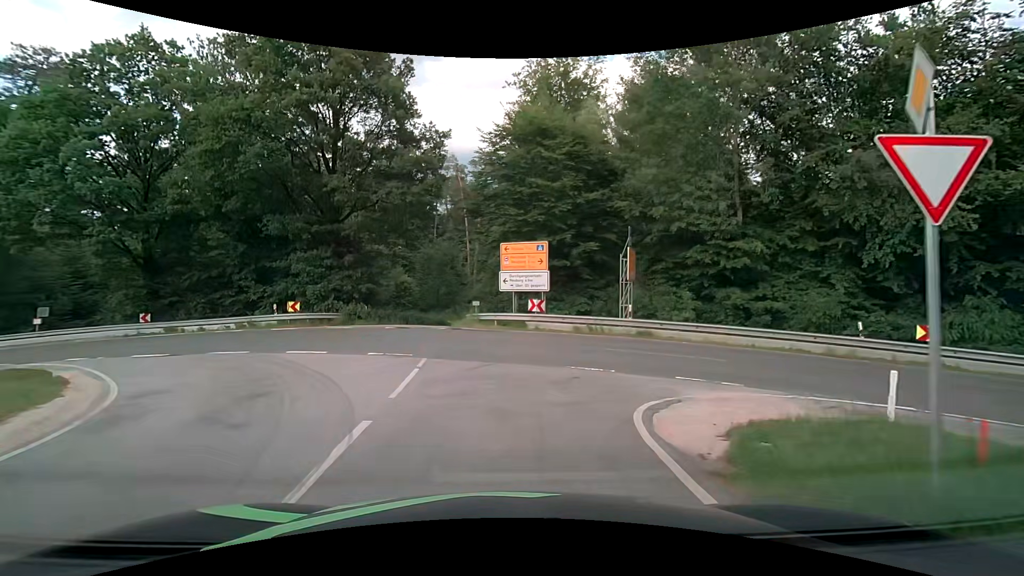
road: tertiary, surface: asphalt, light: Day
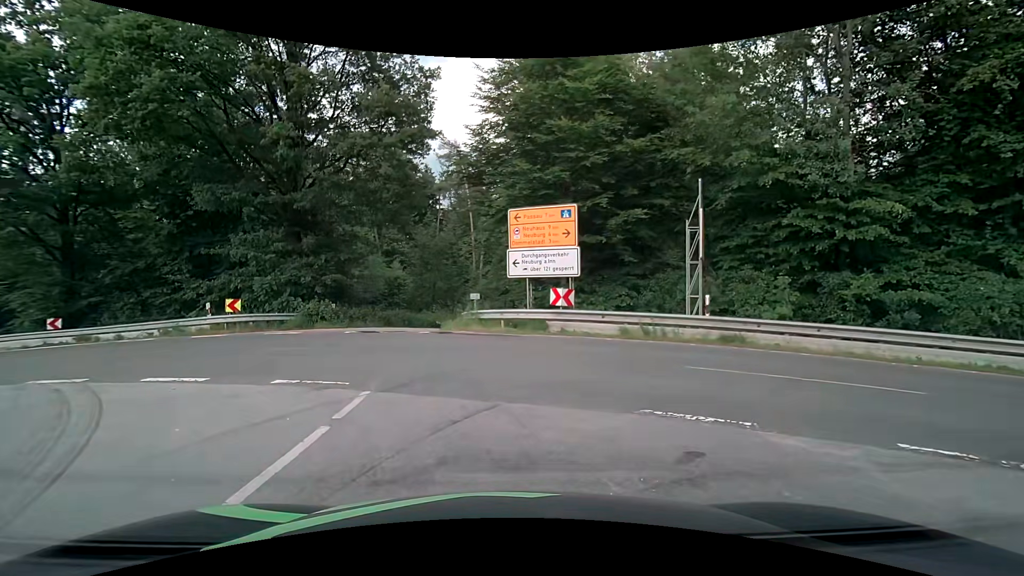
(0.0, +6.6) m; 0°
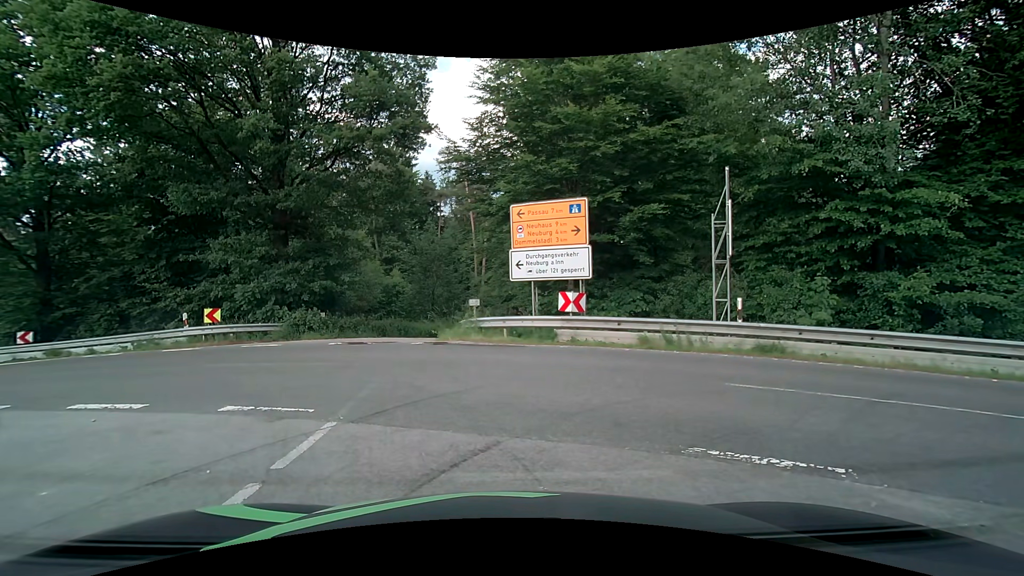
(0.0, +1.6) m; -1°
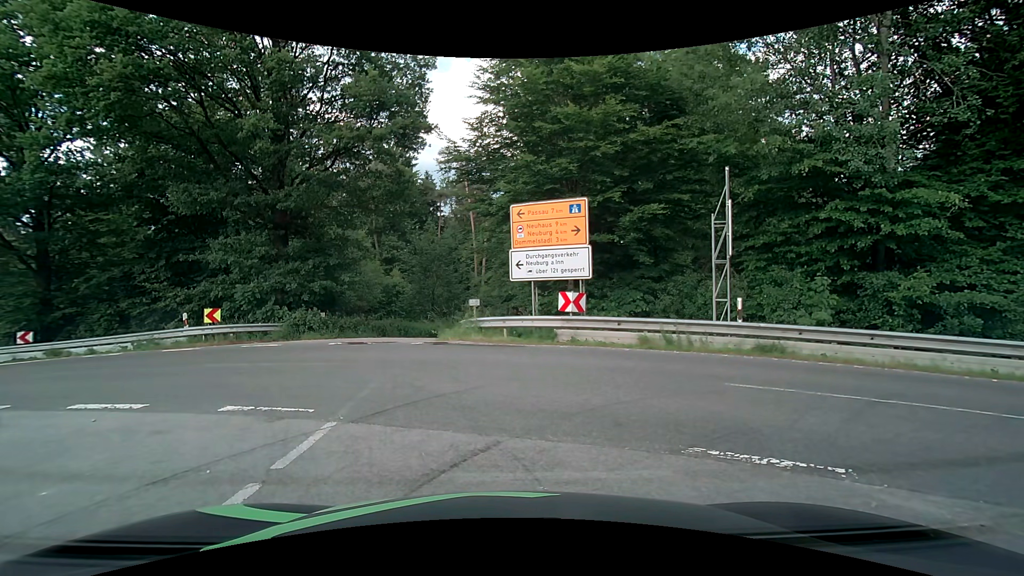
(0.0, 0.0) m; 0°
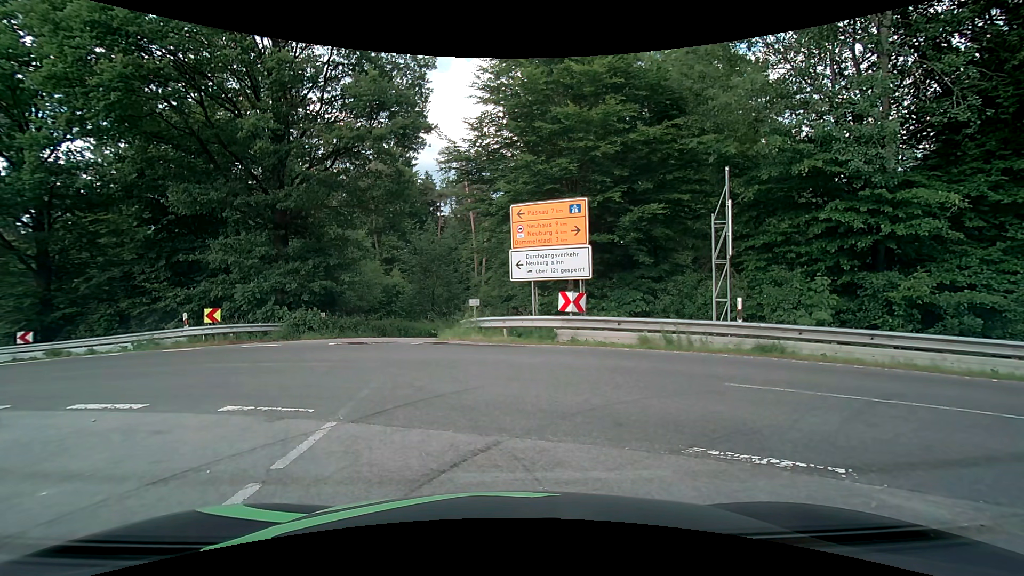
(0.0, 0.0) m; 0°
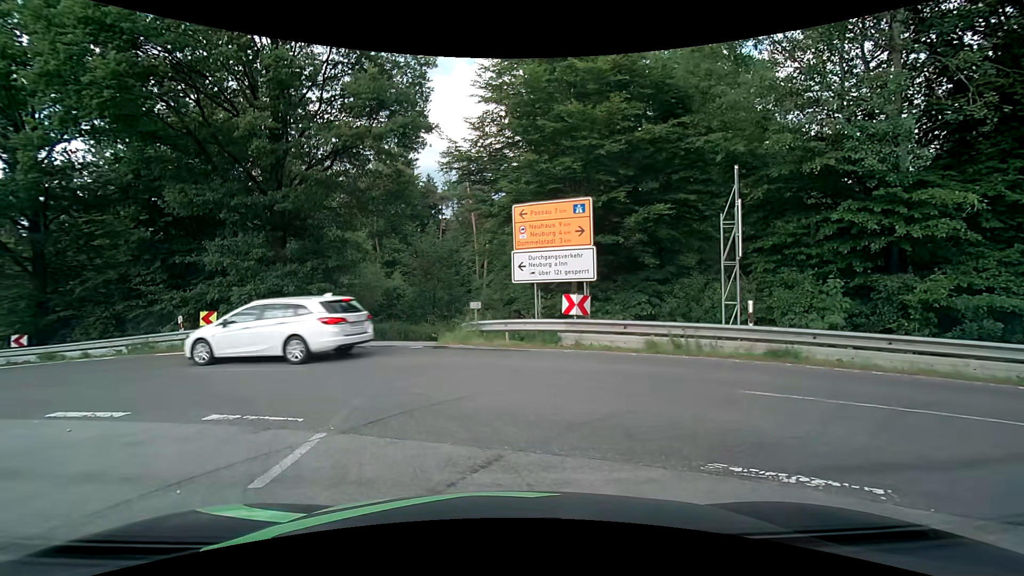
(0.0, +0.5) m; 0°
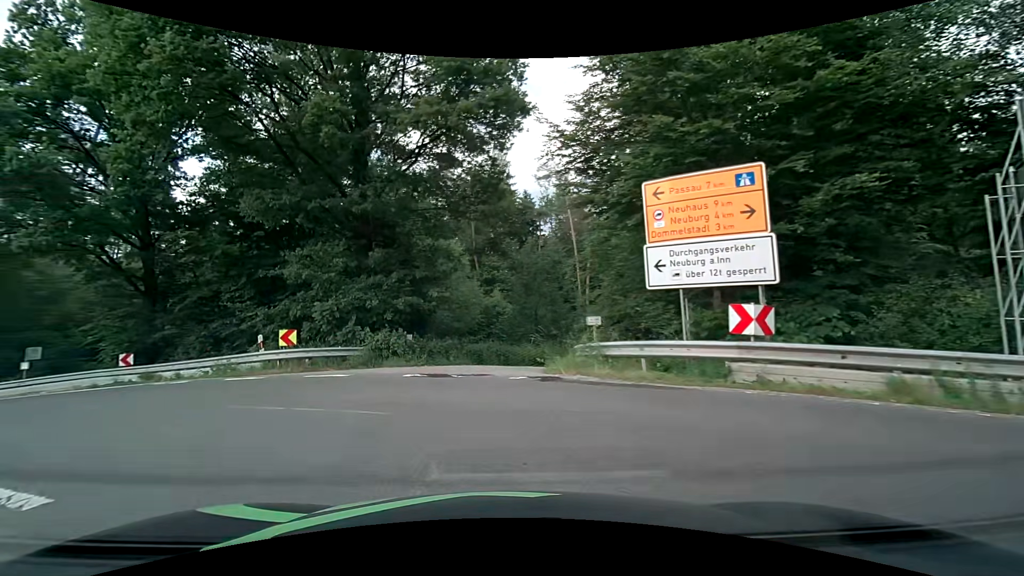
(-0.3, +4.1) m; -11°
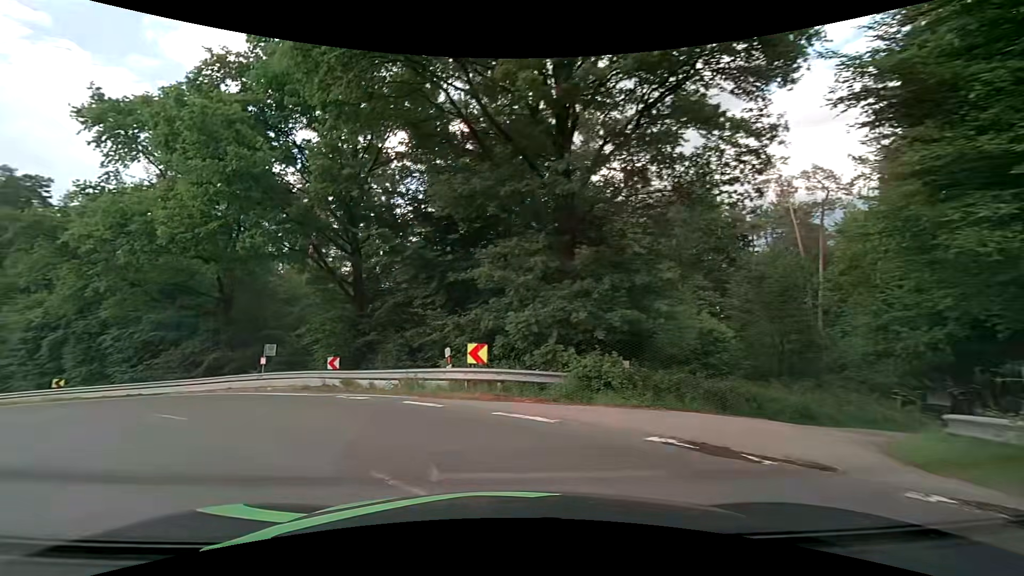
(-1.0, +4.7) m; -25°
